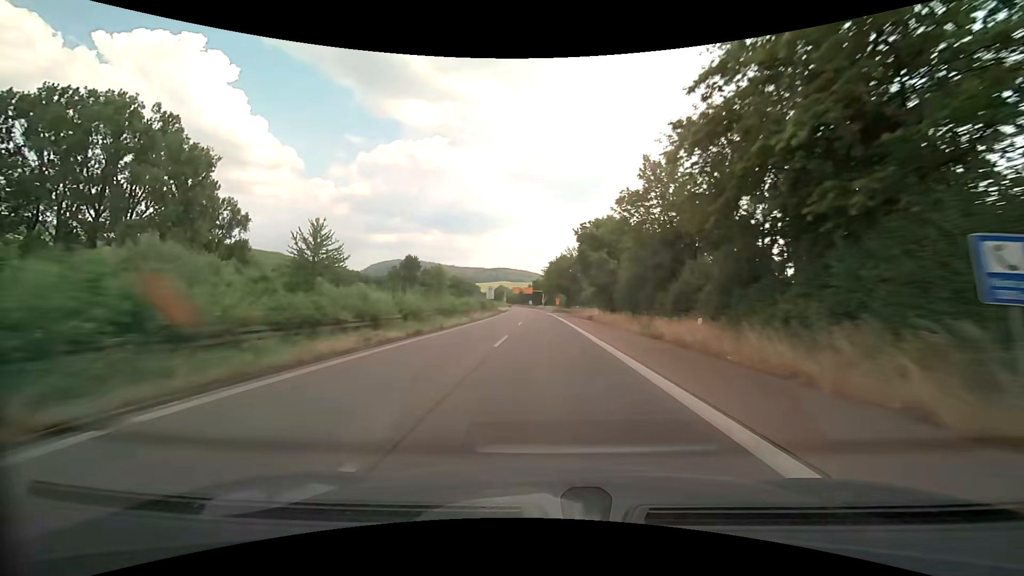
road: trunk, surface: asphalt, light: Day
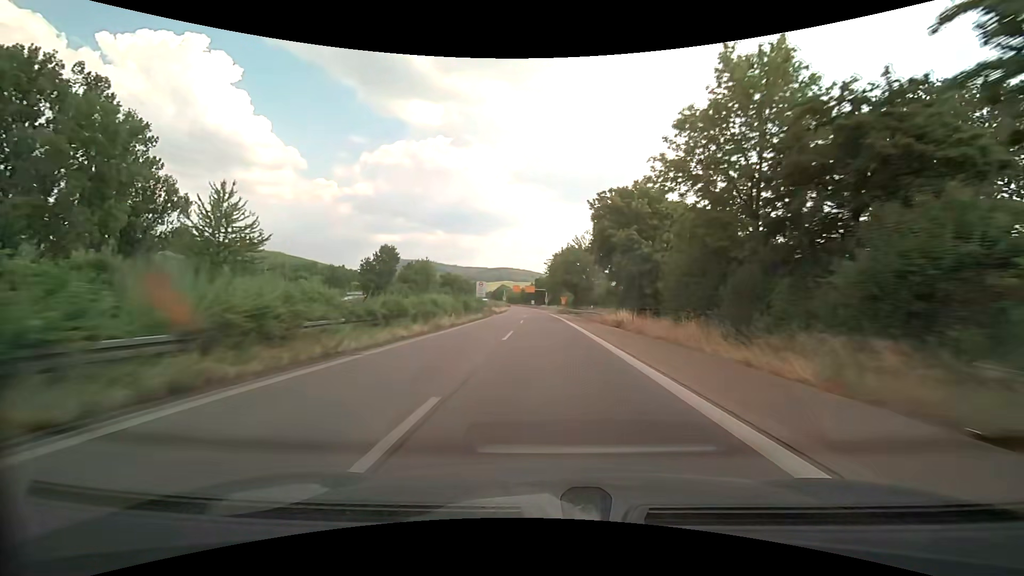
(0.0, +15.1) m; 0°
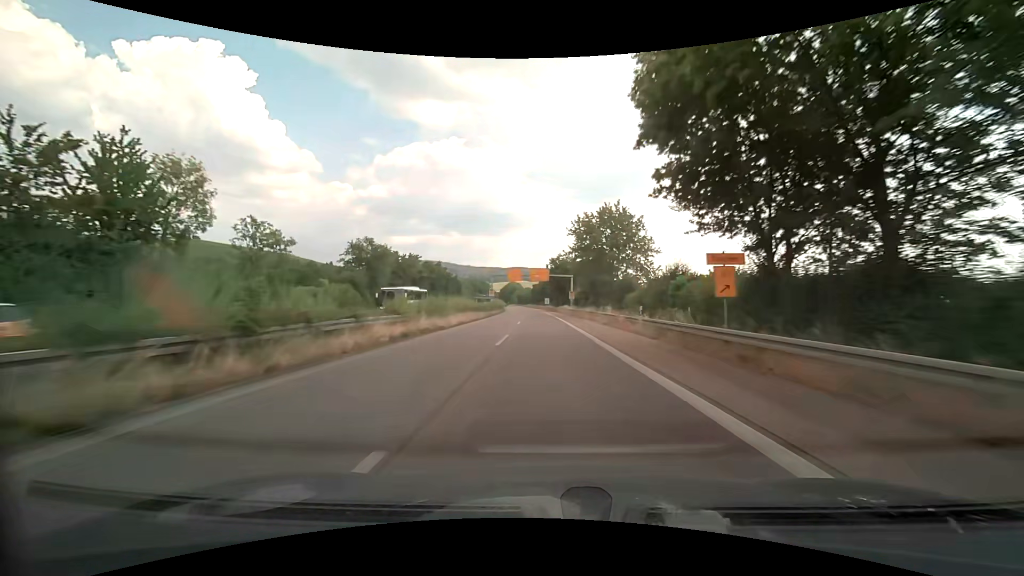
(-1.2, +74.5) m; -2°
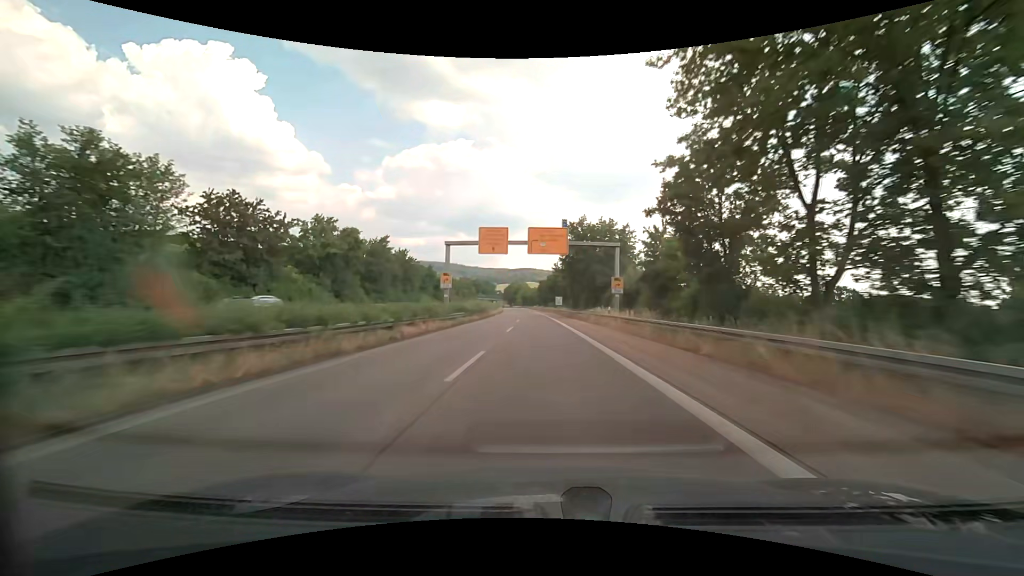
(-0.5, +43.9) m; -1°
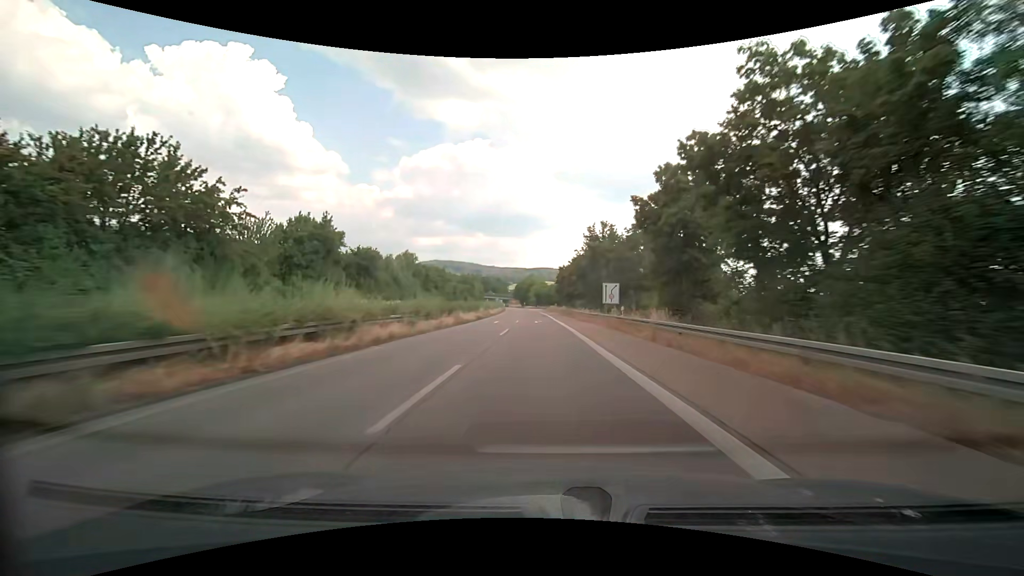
(-0.8, +57.6) m; -2°
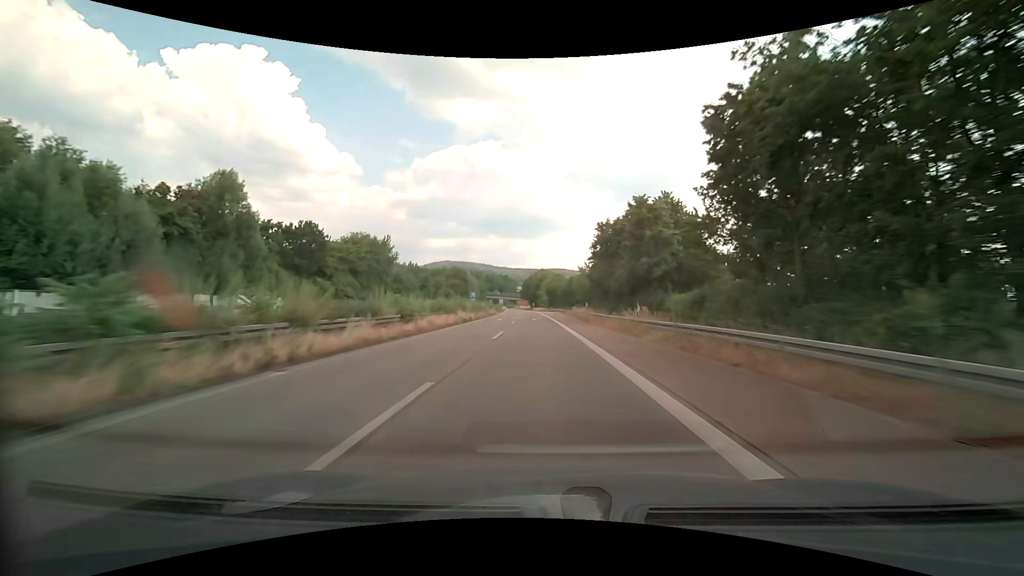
(-0.9, +56.6) m; -2°
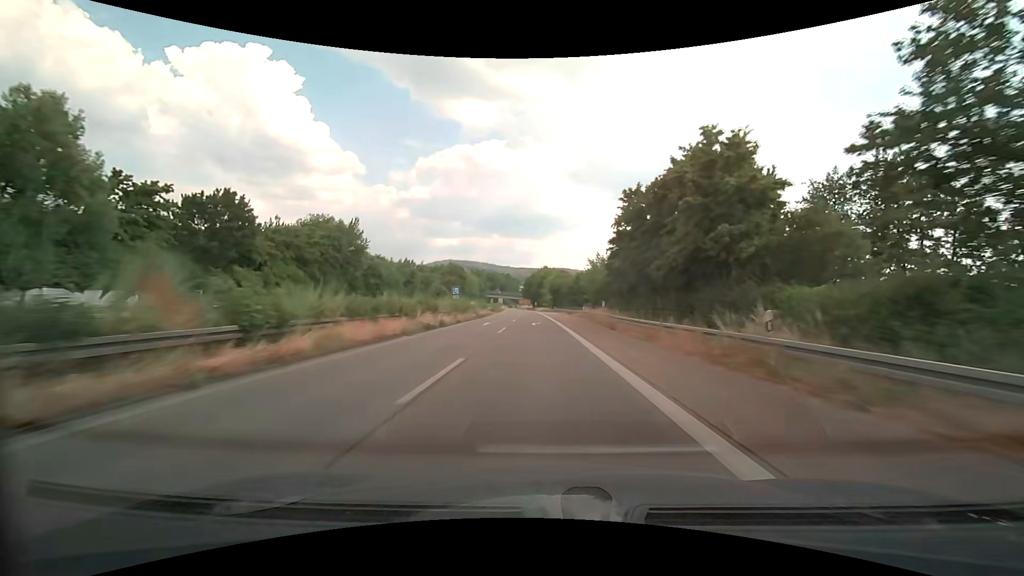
(0.0, +14.0) m; 0°
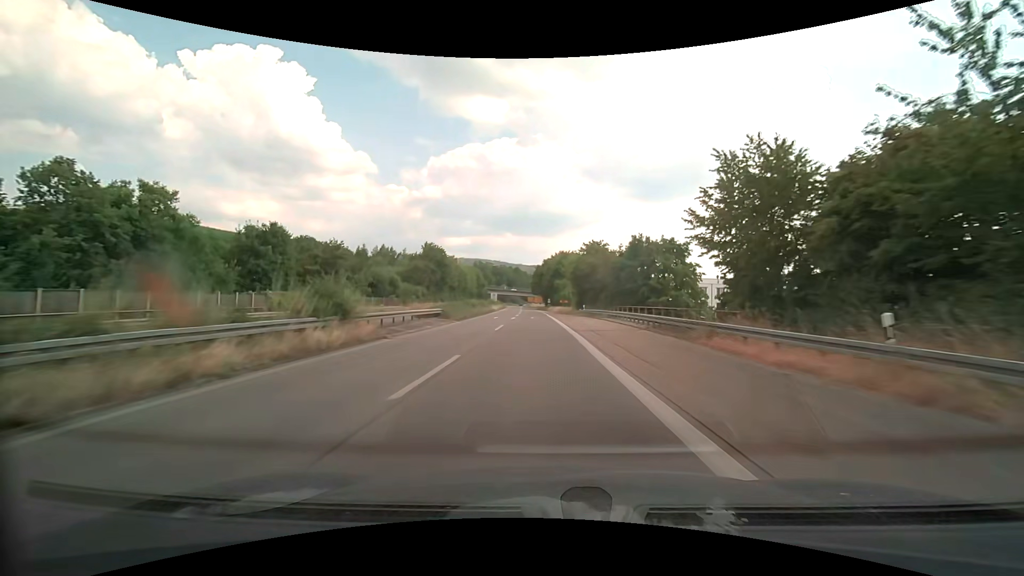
(-0.8, +53.6) m; -2°
(0, +10) (0, +20) (0, +30) (0, +40) (-1, +50) (-1, +60) (-1, +70) (-1, +80) (-2, +90) (-2, +100) m
